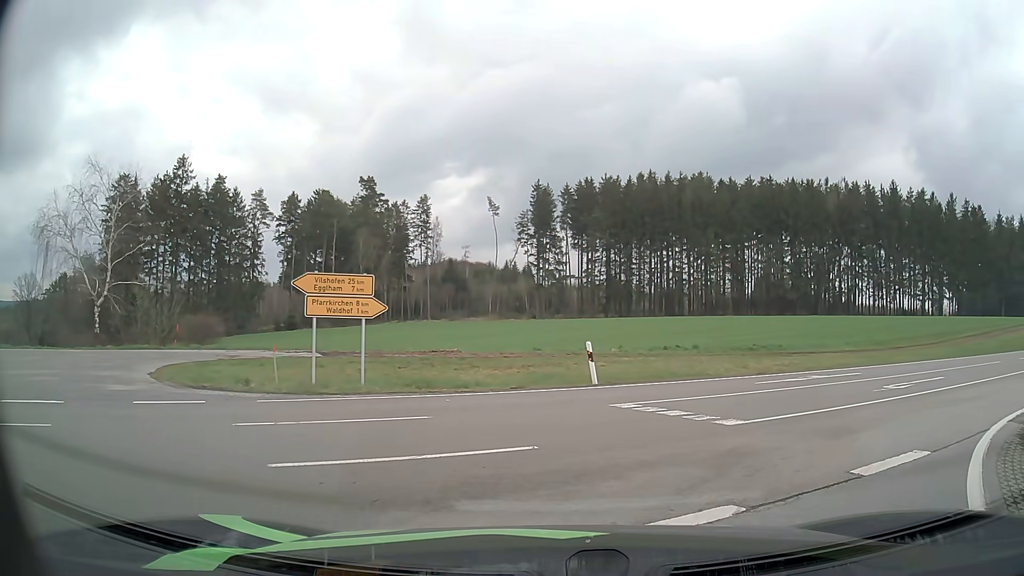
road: unclassified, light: Day
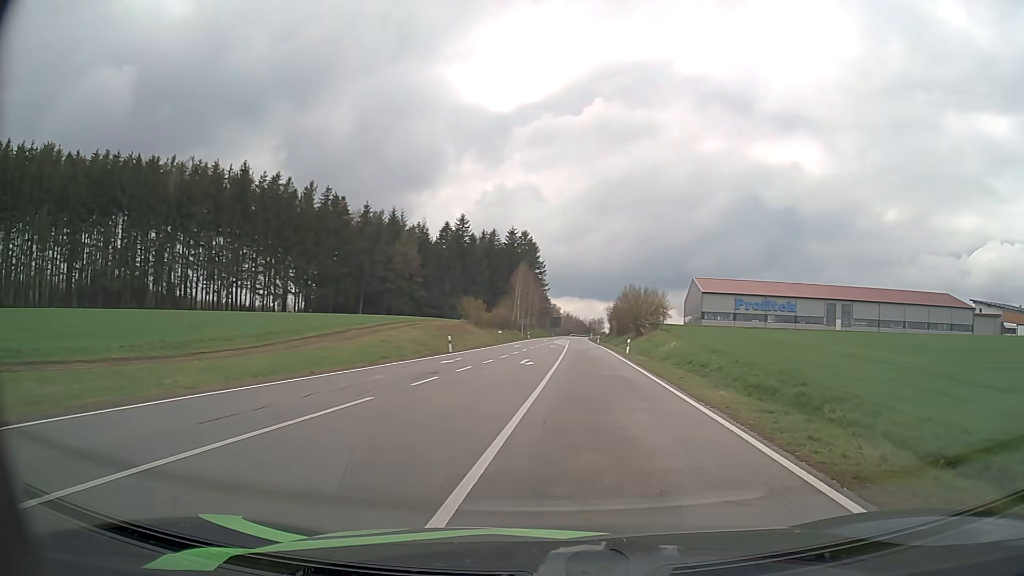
(+9.2, +13.8) m; +59°
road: secondary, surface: asphalt
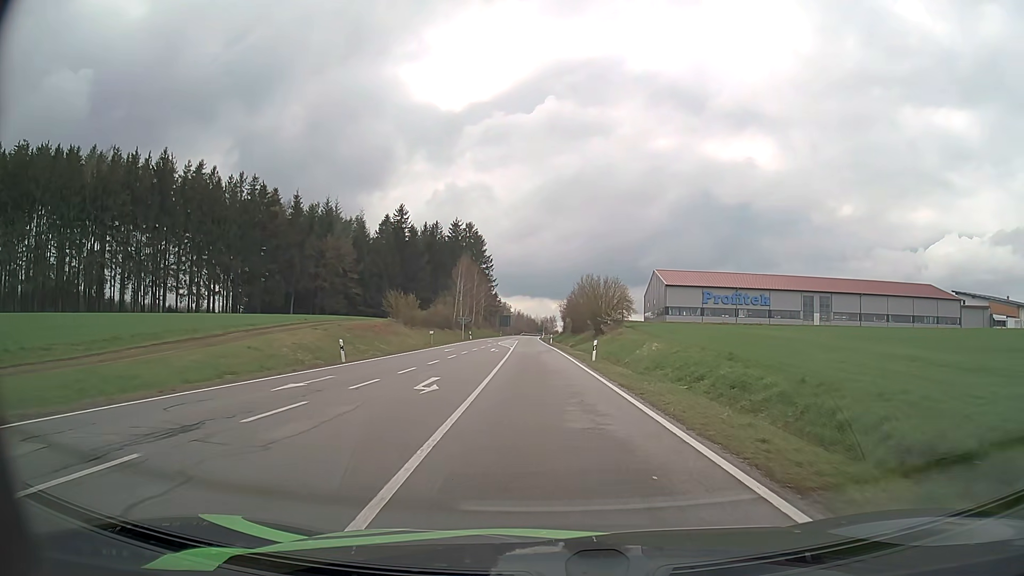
(+0.7, +12.9) m; +4°
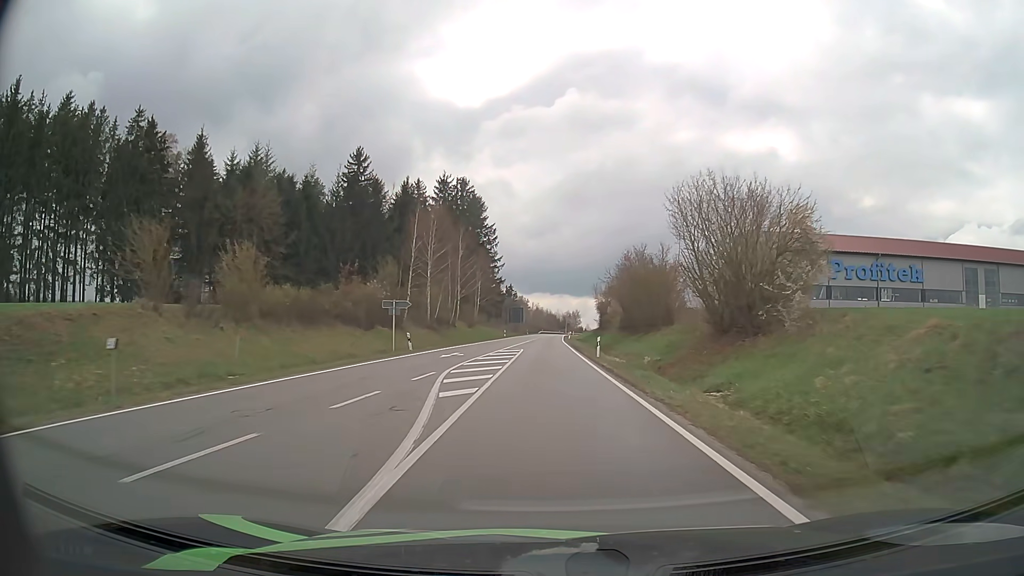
(-1.0, +46.4) m; -2°
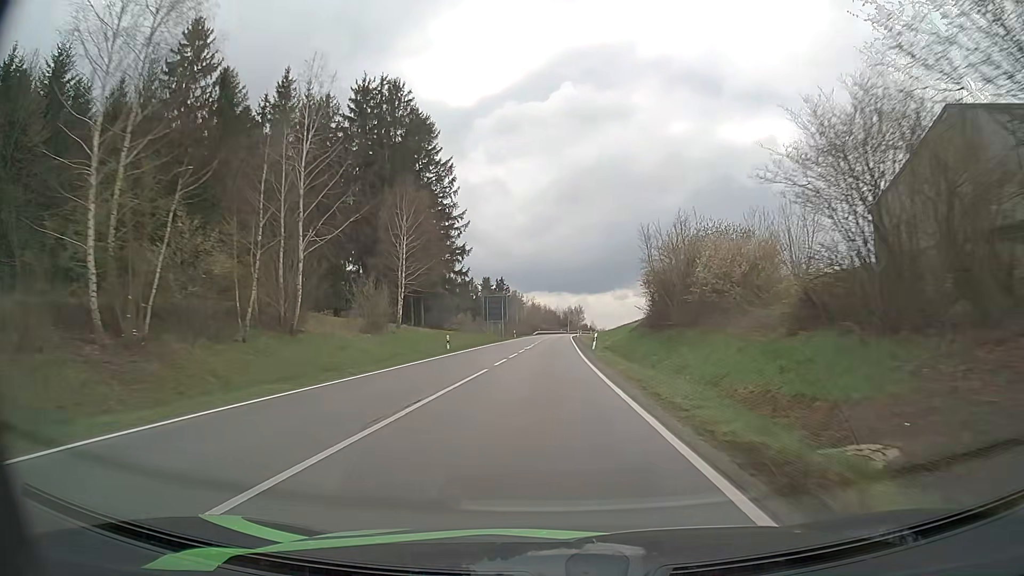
(+0.1, +47.6) m; 0°
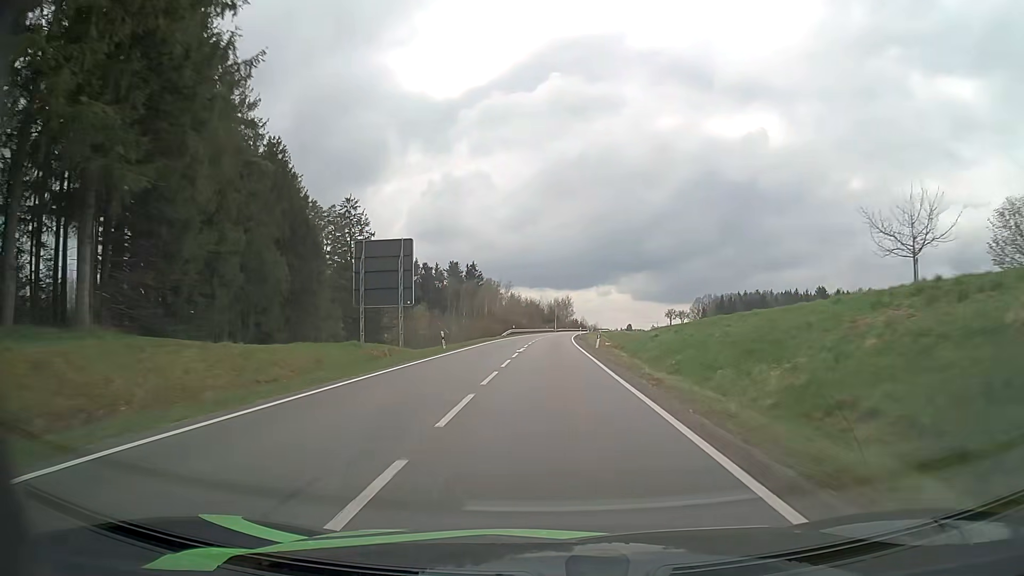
(+0.2, +51.9) m; +1°
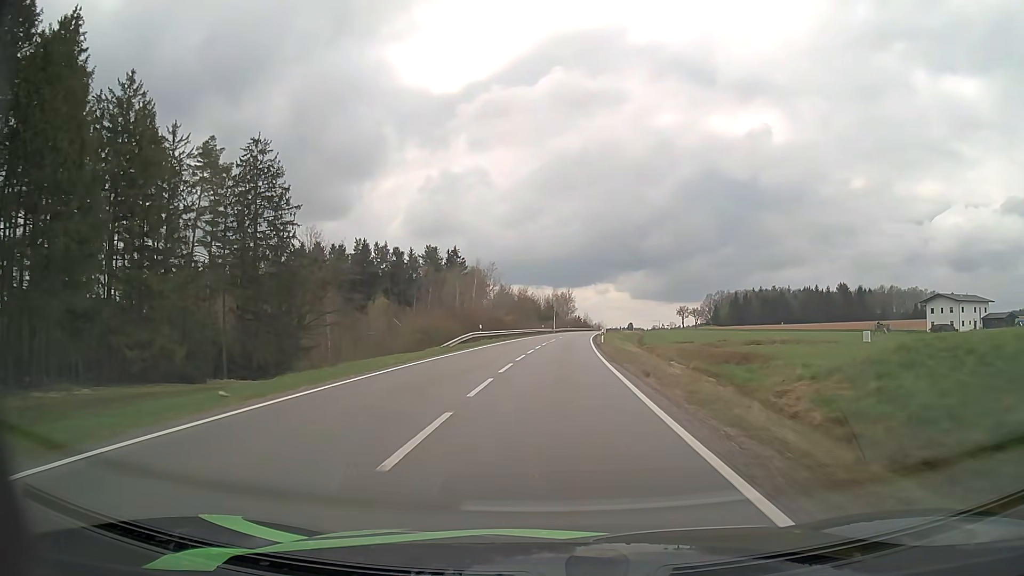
(+0.2, +39.5) m; 0°
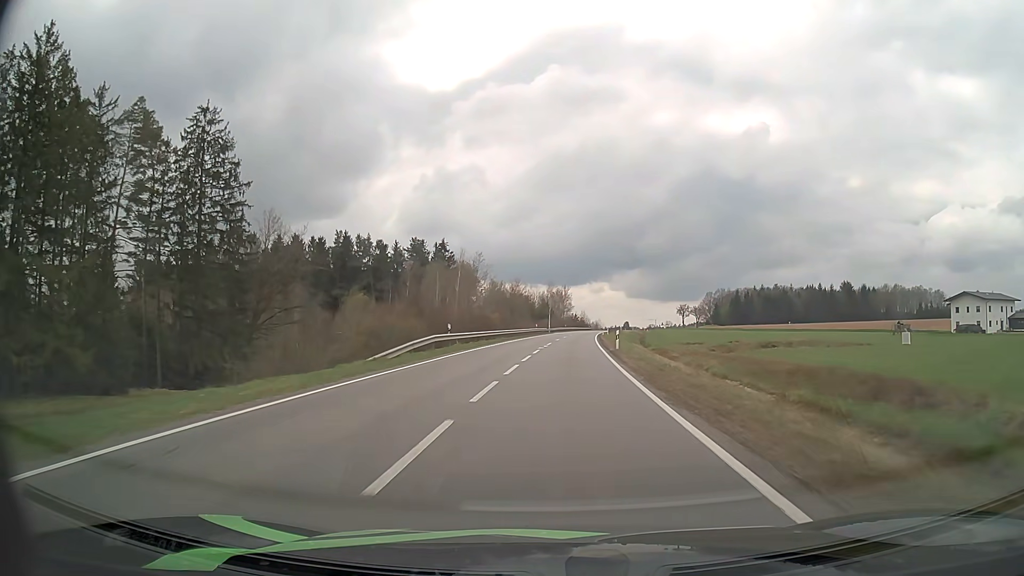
(0.0, +13.1) m; 0°
(0, +10) (0, +20) (+1, +30) (+1, +40) (+2, +50) (+2, +60) (+3, +70) (+4, +80) (+5, +90) (+6, +100) m
